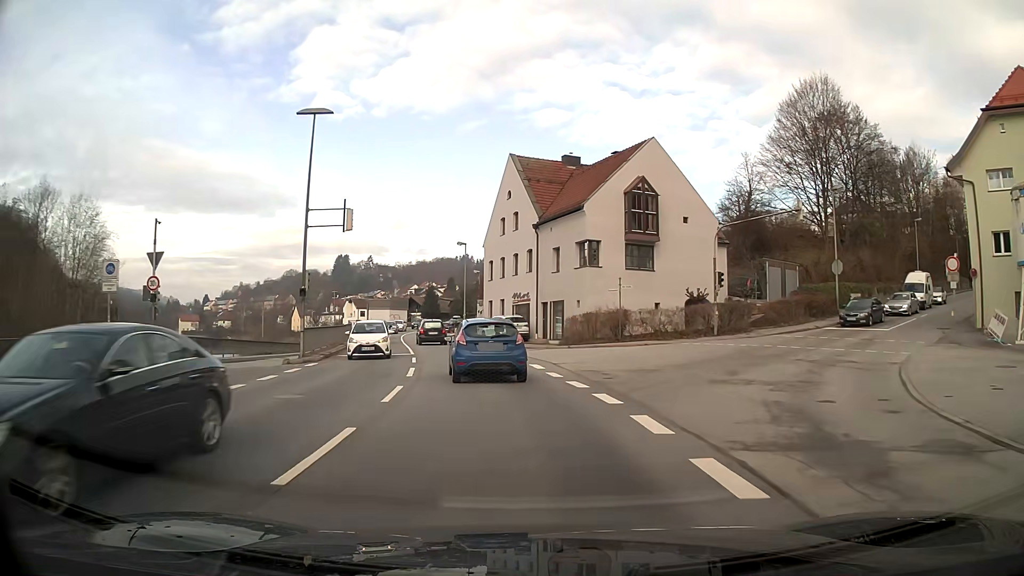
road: primary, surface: asphalt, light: Day
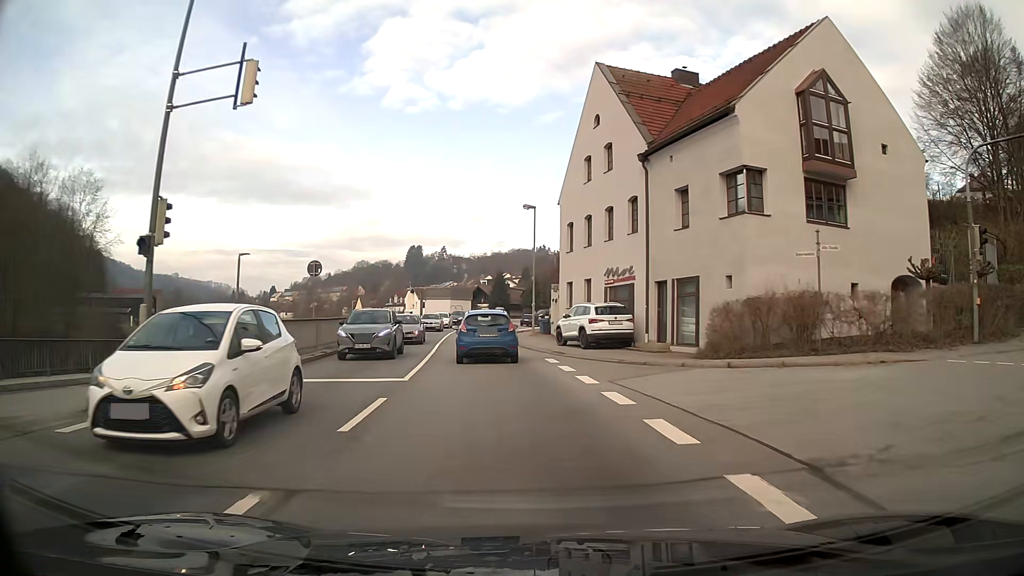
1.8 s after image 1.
(-1.1, +15.9) m; -7°
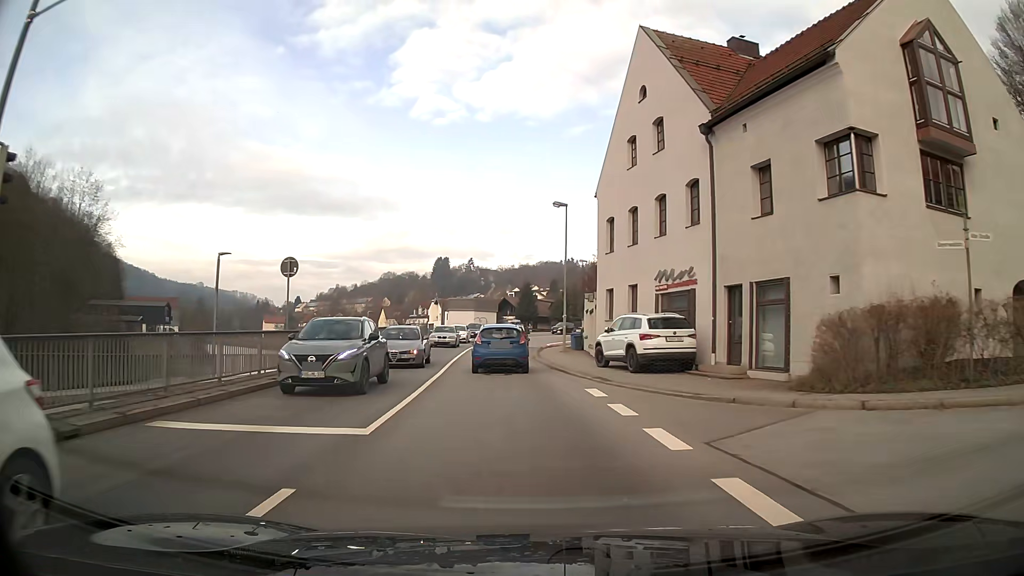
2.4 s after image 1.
(-0.1, +5.5) m; -2°
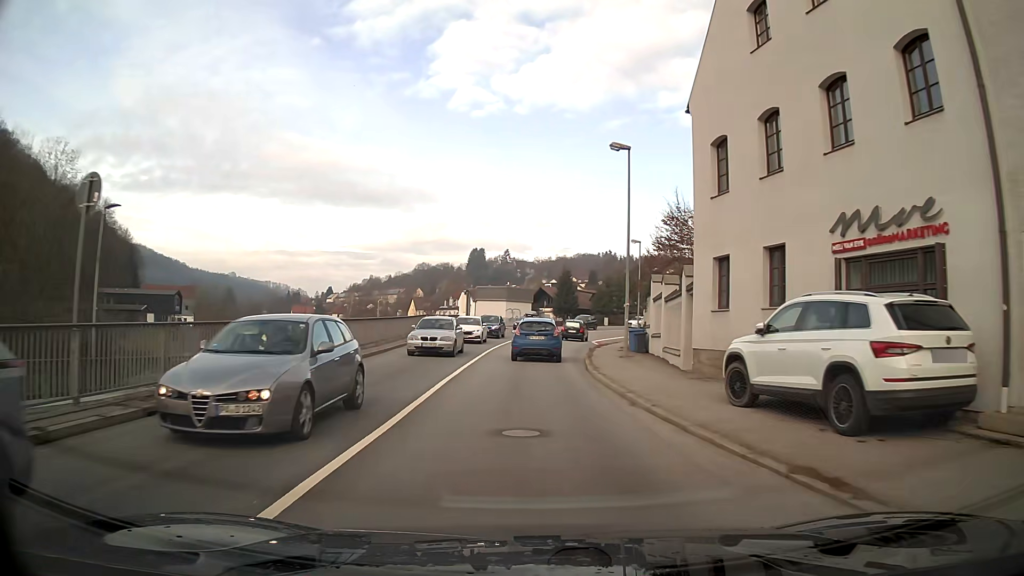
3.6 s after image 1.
(-0.3, +11.4) m; -2°
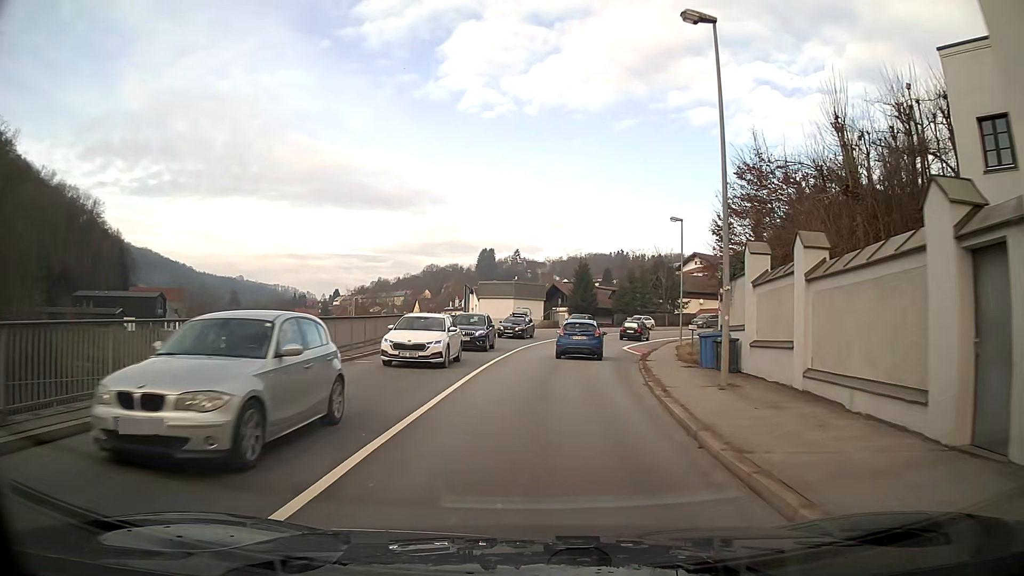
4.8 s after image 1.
(0.0, +12.1) m; 0°
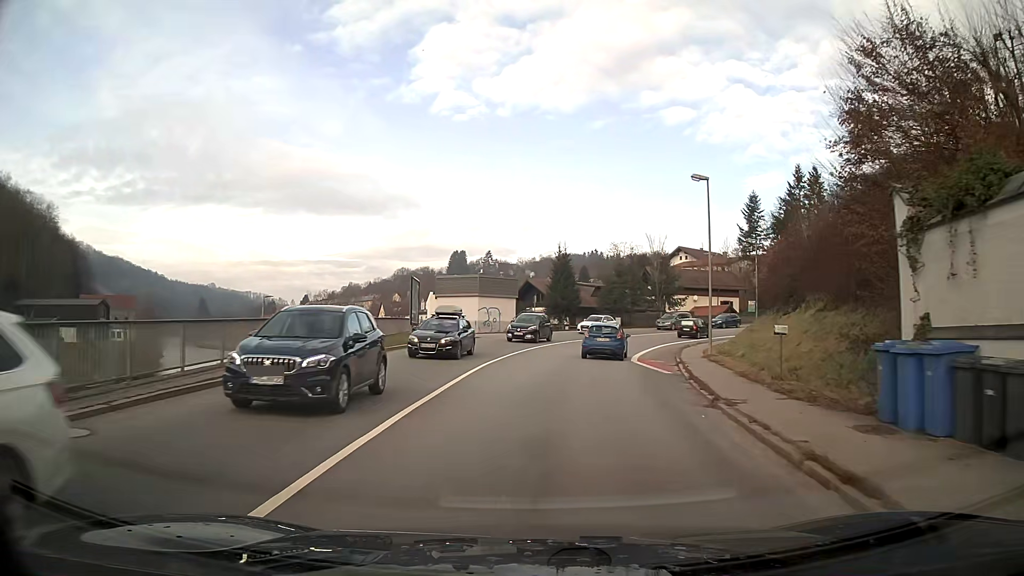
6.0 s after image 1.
(+0.3, +12.9) m; +3°
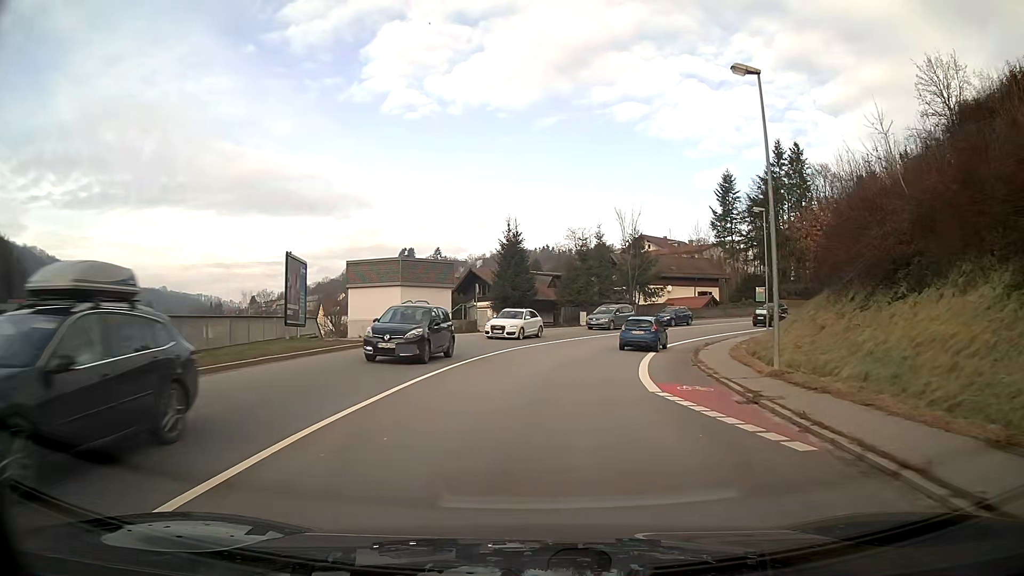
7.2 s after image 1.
(+0.5, +13.6) m; +4°
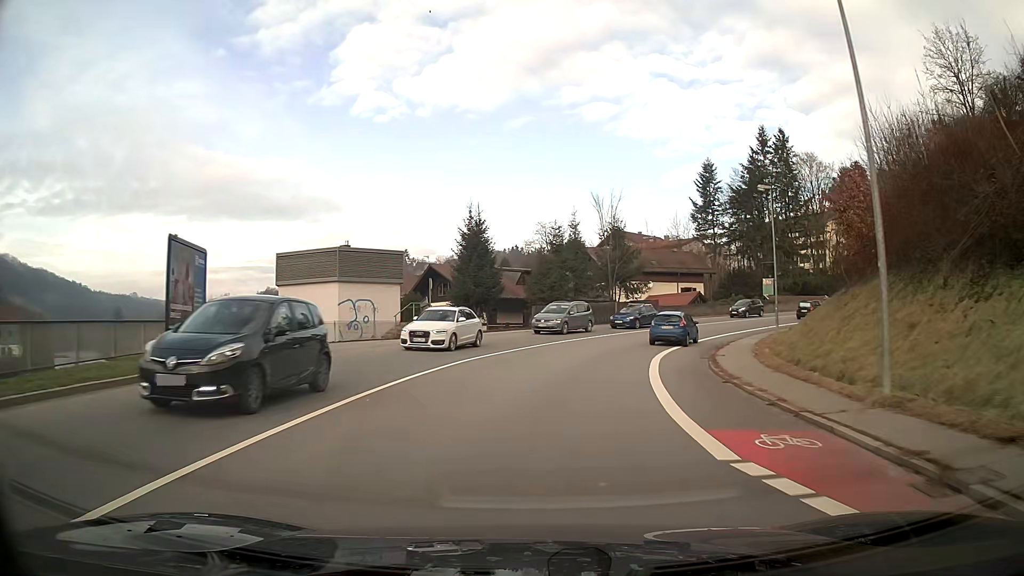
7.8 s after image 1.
(+0.2, +7.1) m; +3°
(0, +10) (+2, +20) (+5, +29) (+10, +38) (+16, +46) (+23, +53) (+31, +59) (+40, +64) (+48, +69) (+57, +74) m
